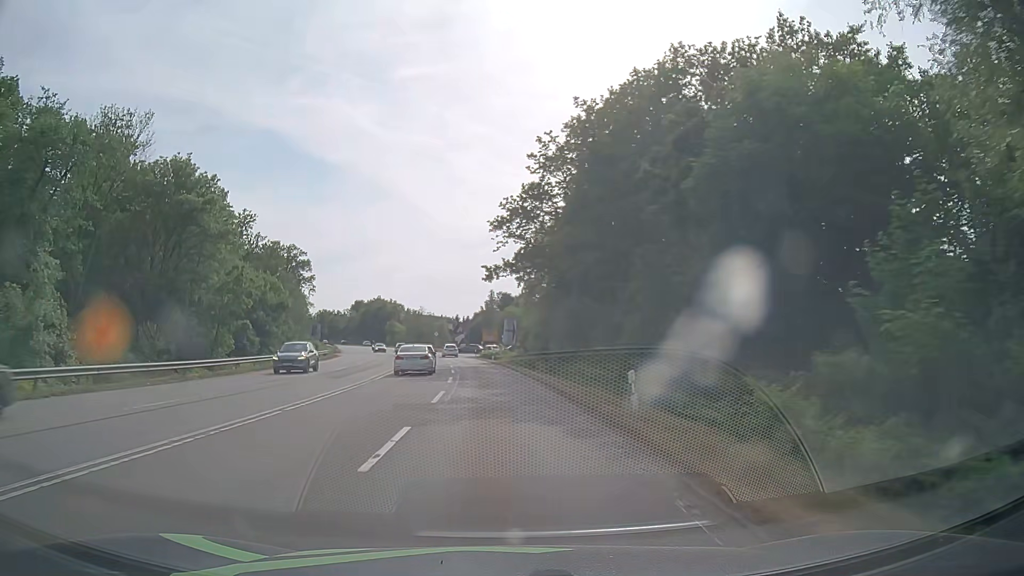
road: secondary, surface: asphalt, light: Day
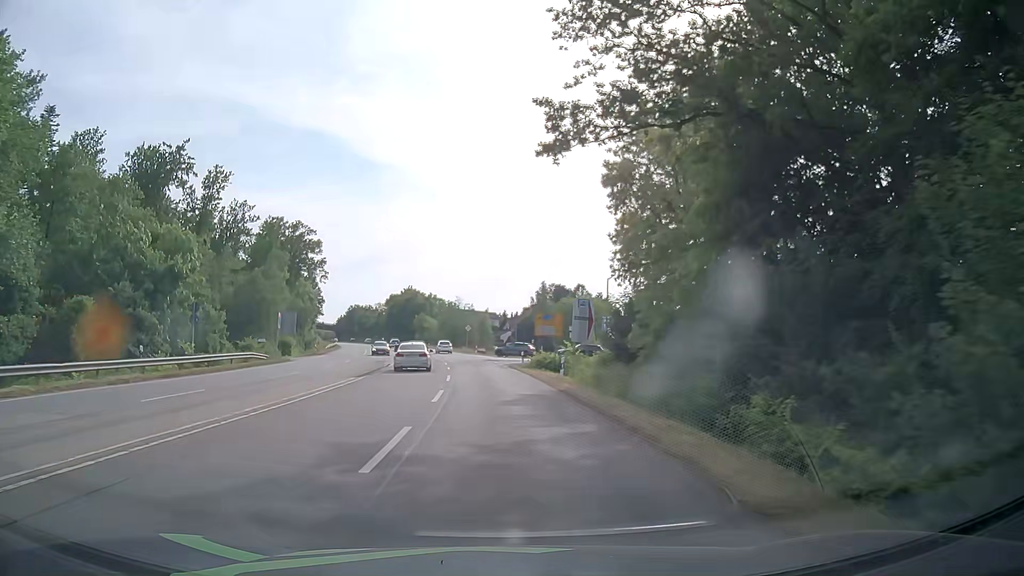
(-1.2, +36.5) m; -4°
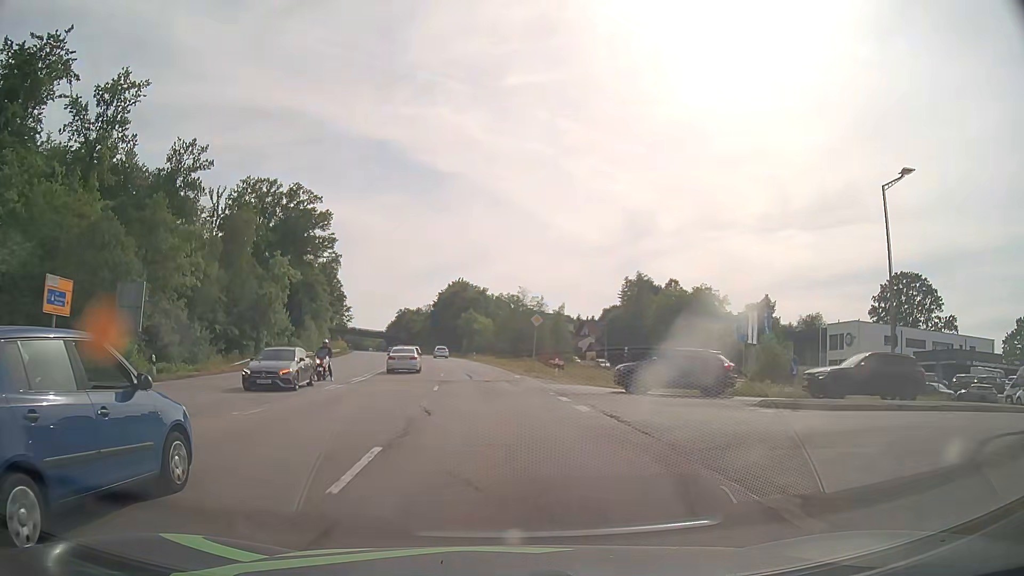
(-2.3, +45.7) m; -5°
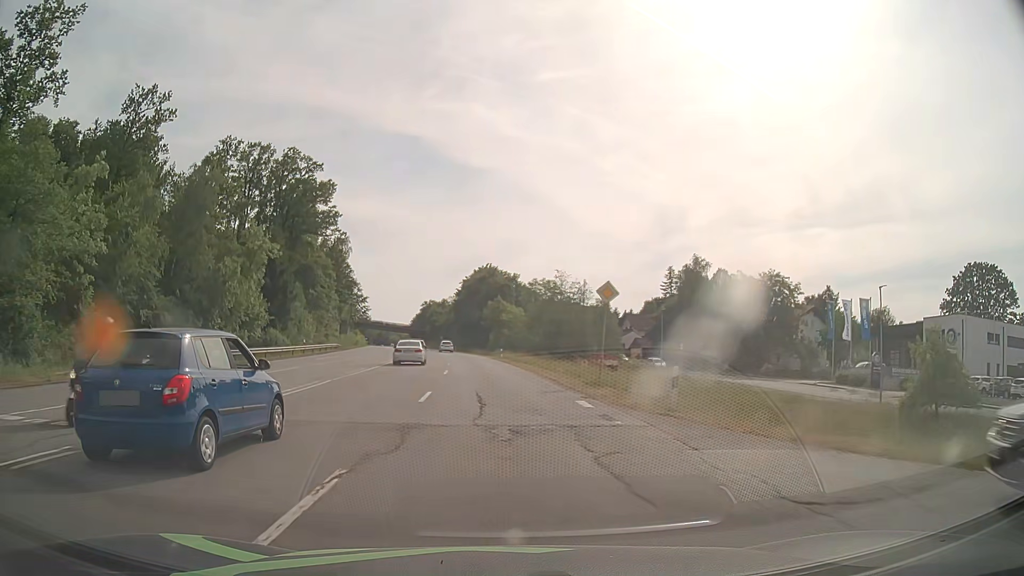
(-0.6, +18.3) m; -3°
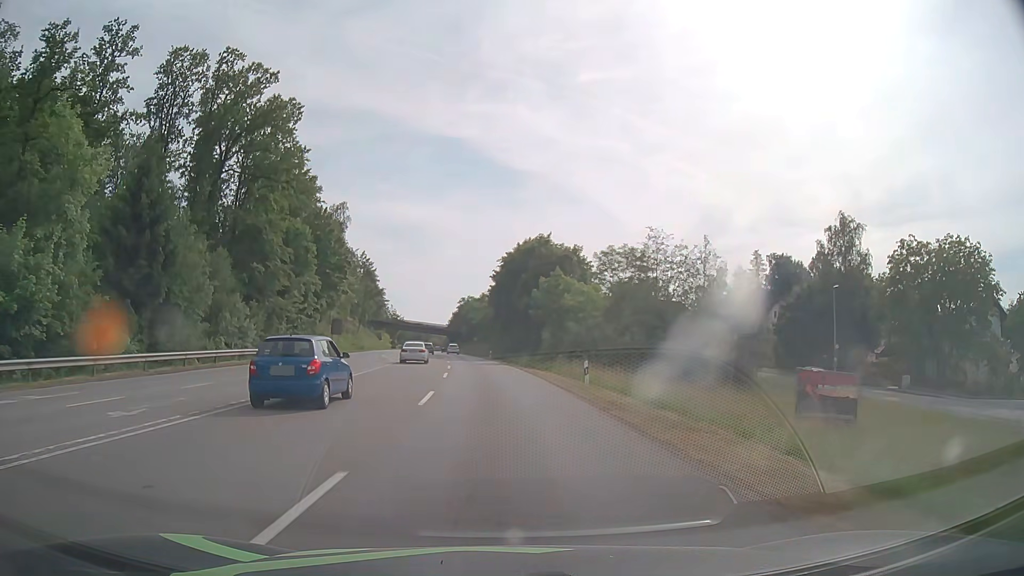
(-1.4, +36.5) m; -4°
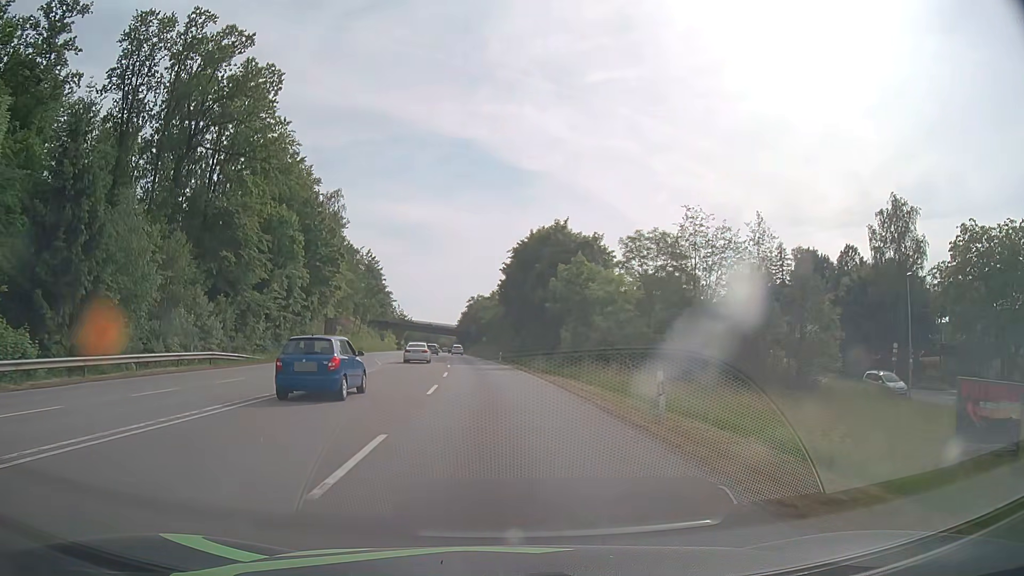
(-0.1, +9.2) m; -1°
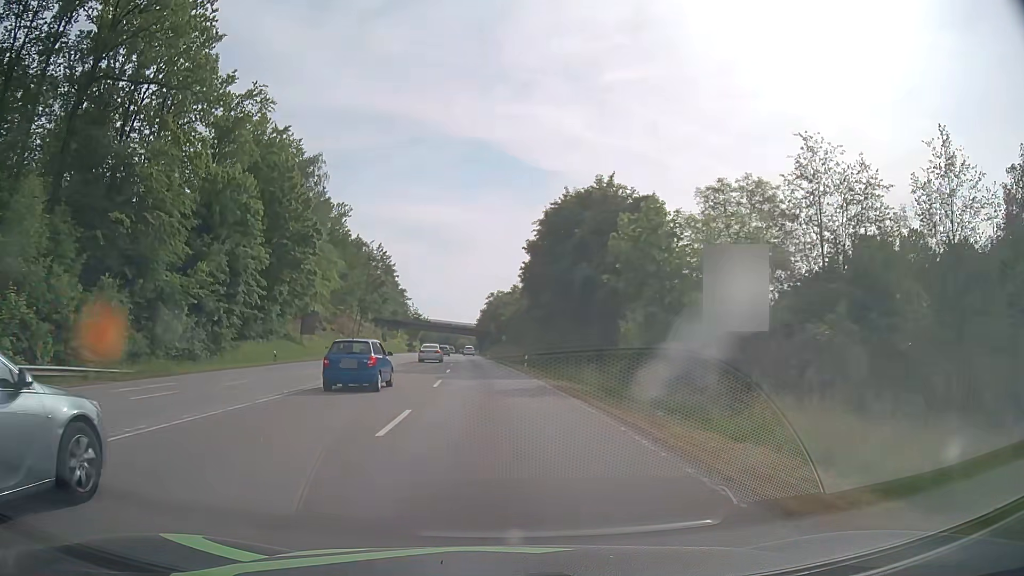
(-0.3, +18.3) m; -2°
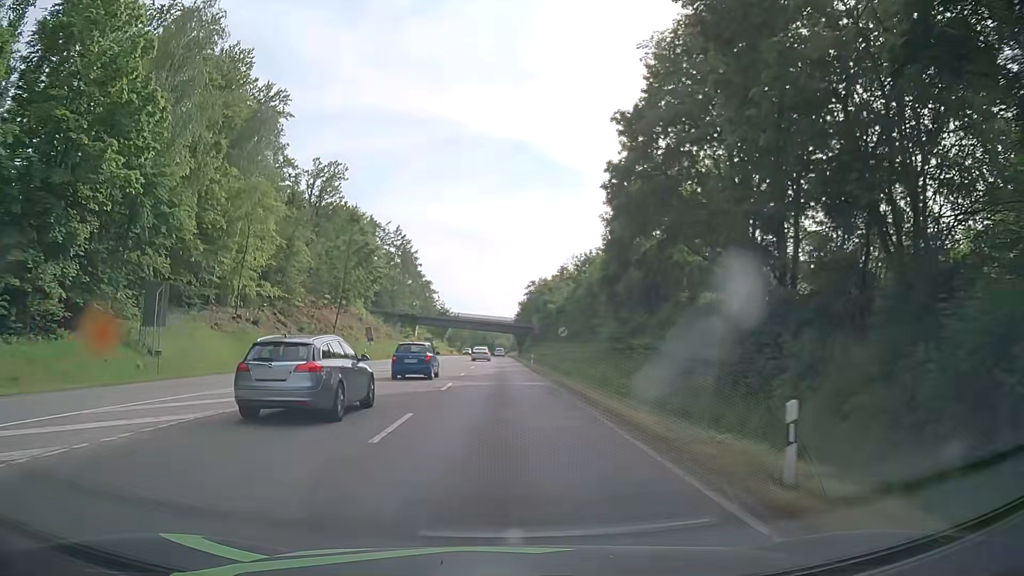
(-1.2, +36.7) m; -4°
(0, +10) (0, +20) (0, +30) (0, +40) (0, +50) (0, +60) (0, +70) (0, +80) (0, +90) (0, +100) m
